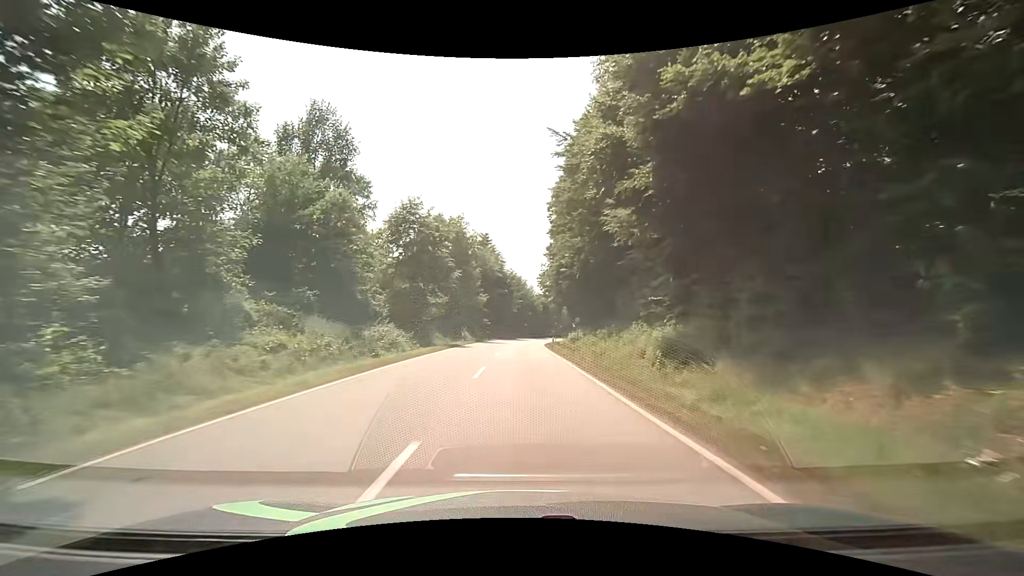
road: secondary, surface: asphalt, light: Day
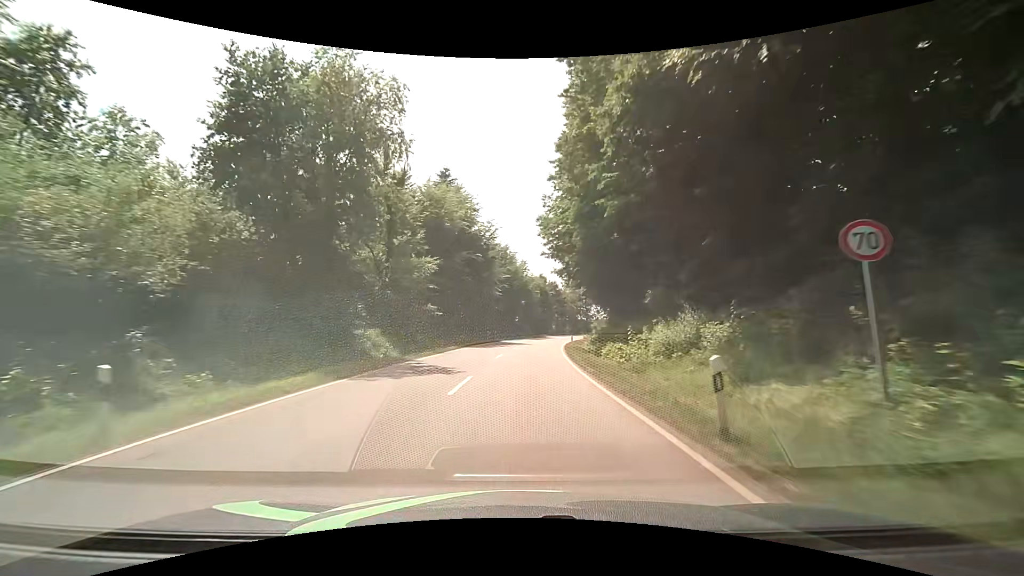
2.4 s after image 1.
(0.0, +39.2) m; 0°
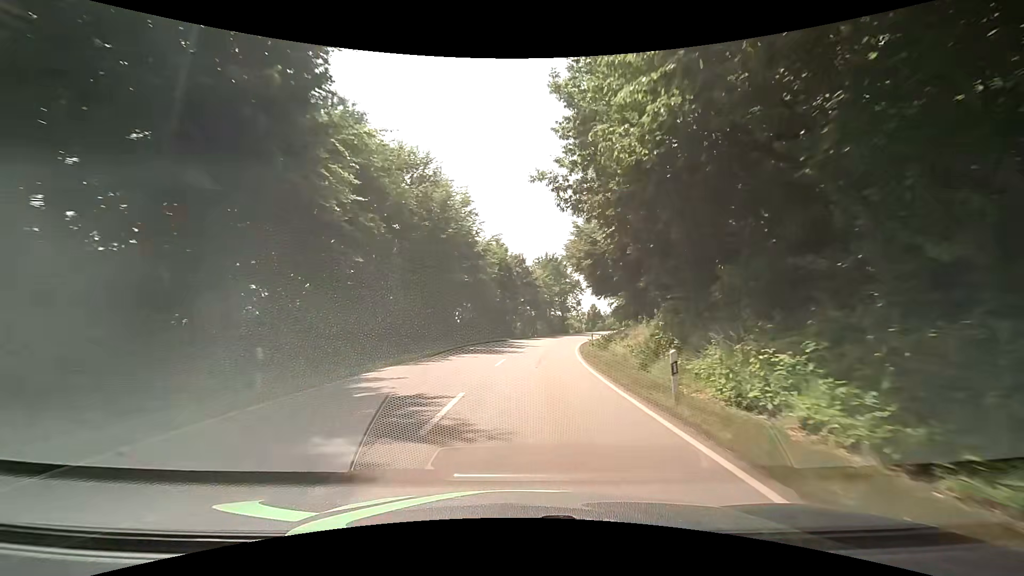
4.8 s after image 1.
(+1.1, +39.5) m; +5°
